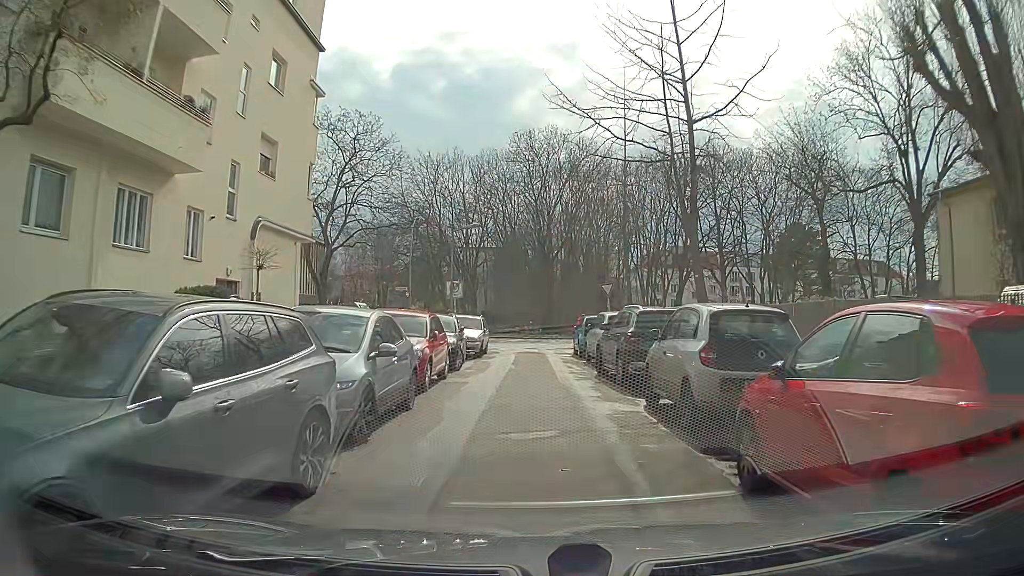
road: residential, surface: asphalt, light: Day
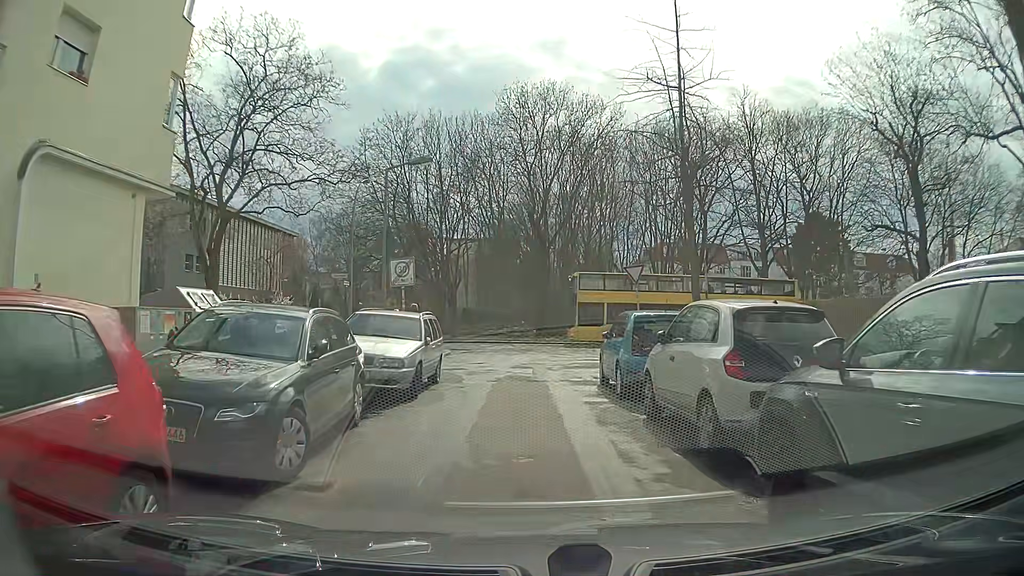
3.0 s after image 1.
(+0.2, +12.0) m; 0°
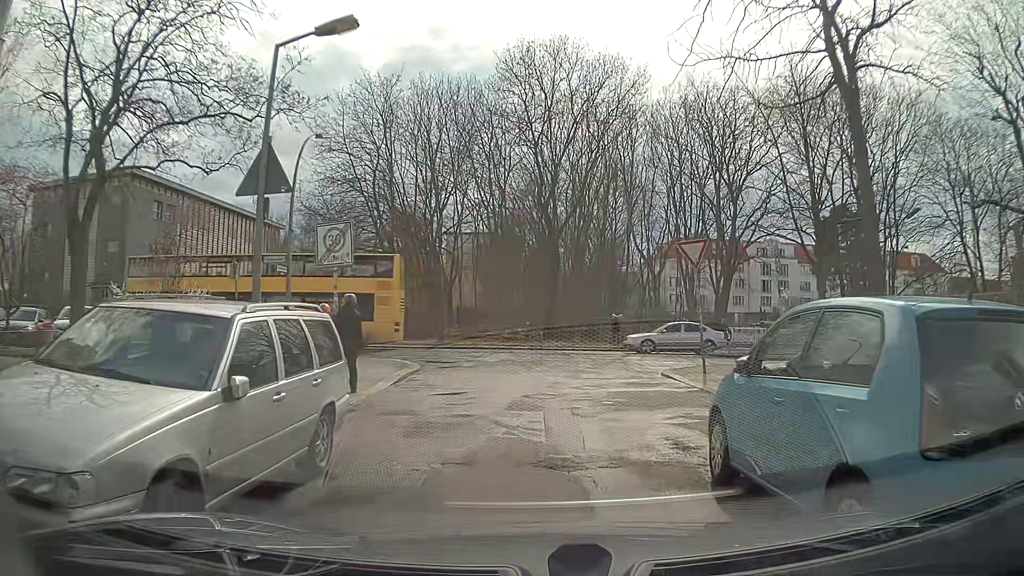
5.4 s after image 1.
(+0.2, +8.2) m; 0°
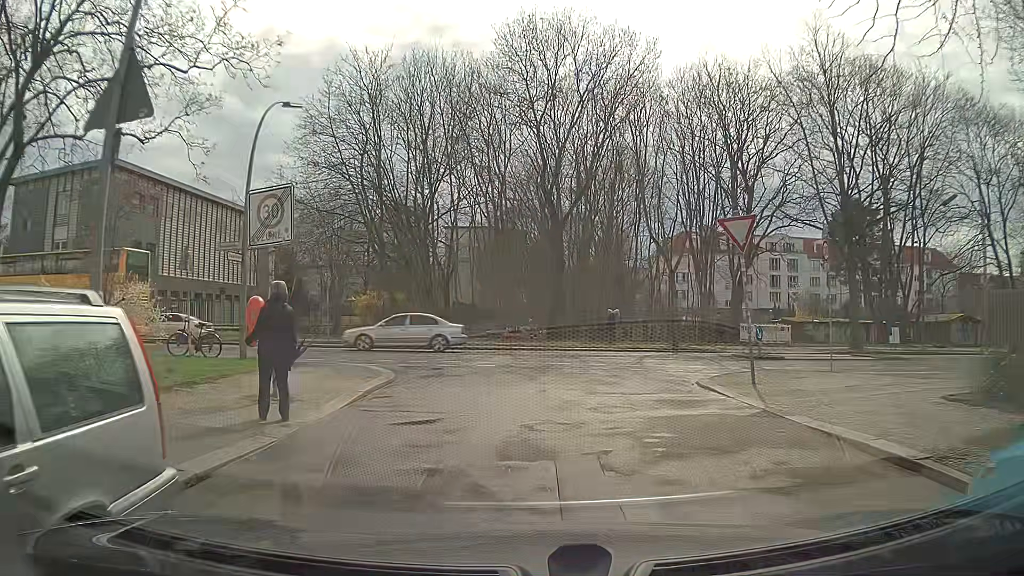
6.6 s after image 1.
(+0.1, +3.6) m; +2°
